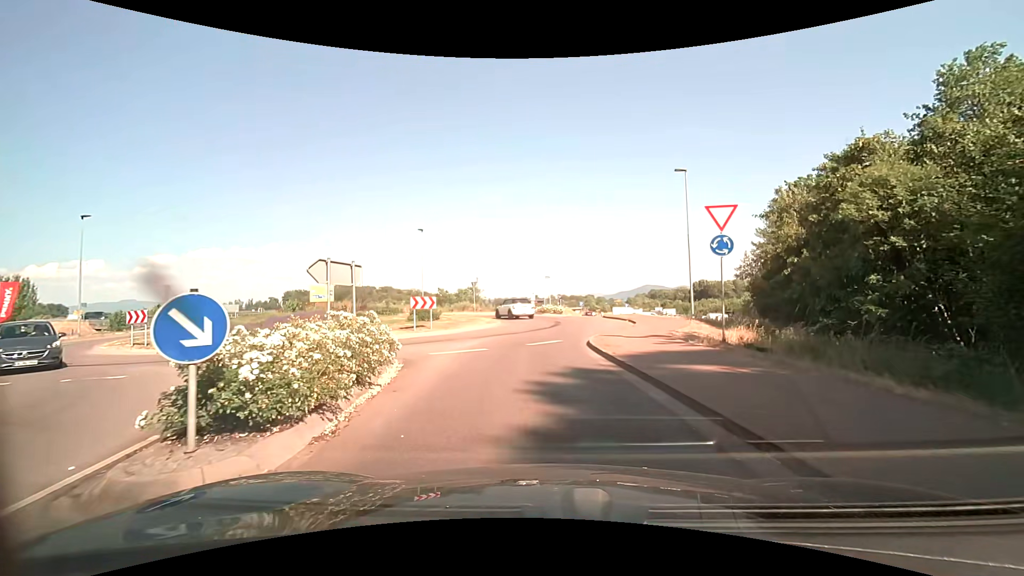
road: tertiary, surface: asphalt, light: Day
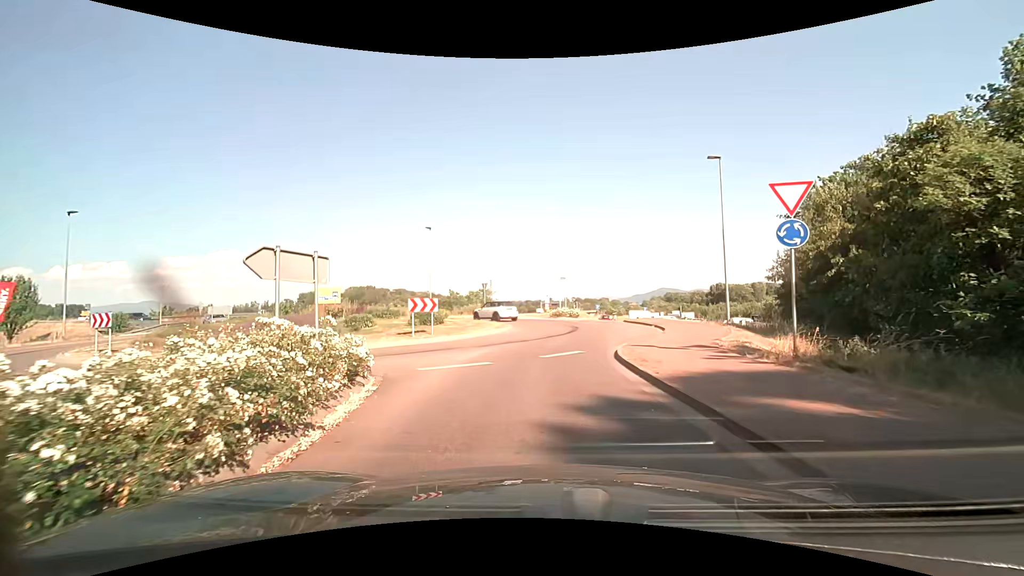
(0.0, +2.7) m; -2°
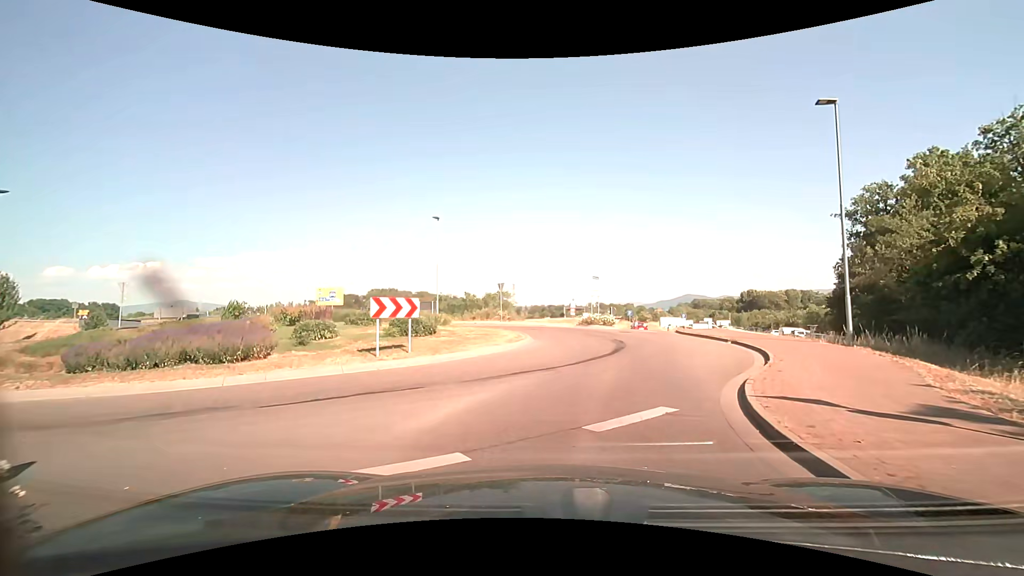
(-0.2, +6.9) m; -2°
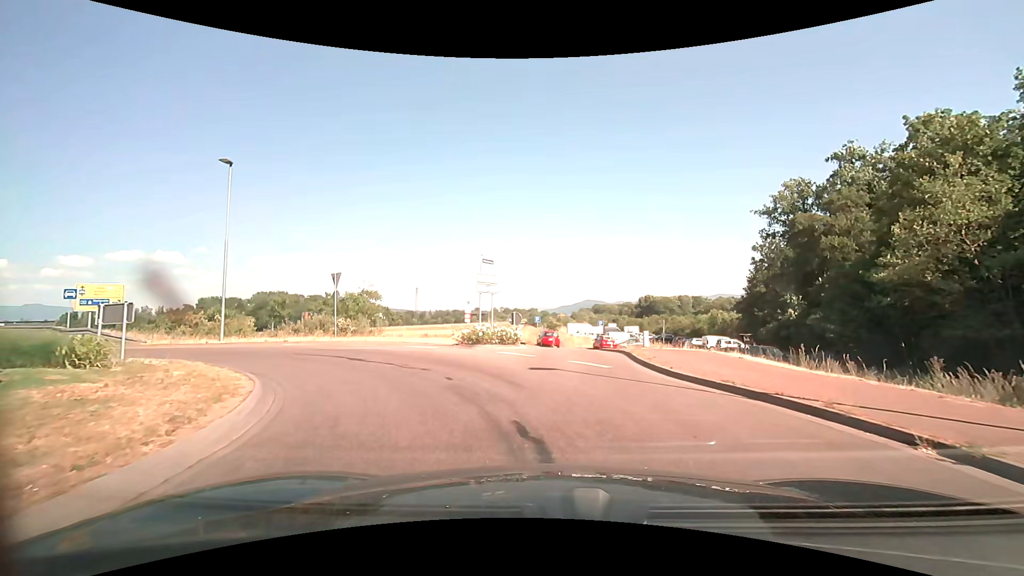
(+1.7, +14.2) m; +12°
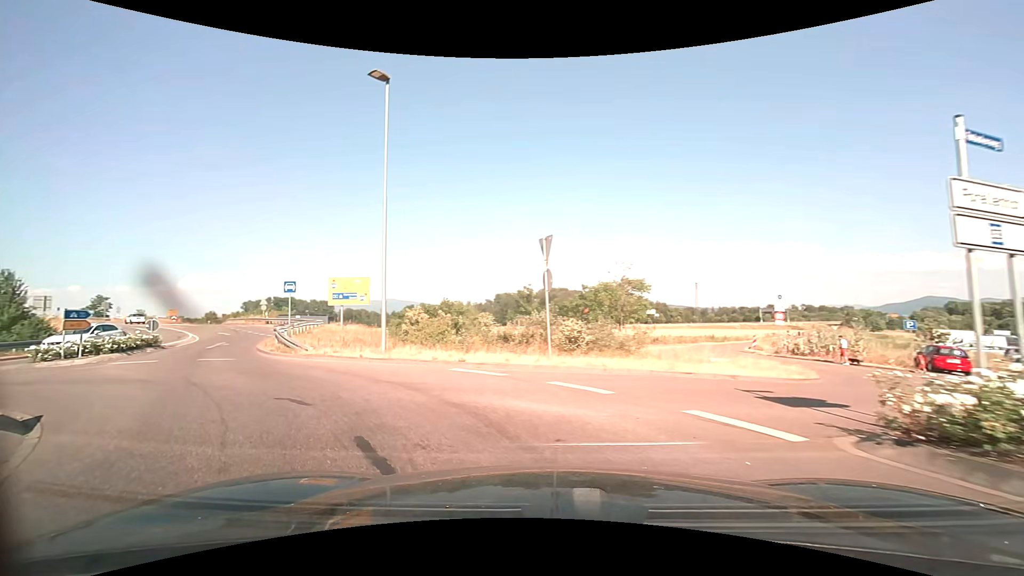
(-2.6, +11.7) m; -34°
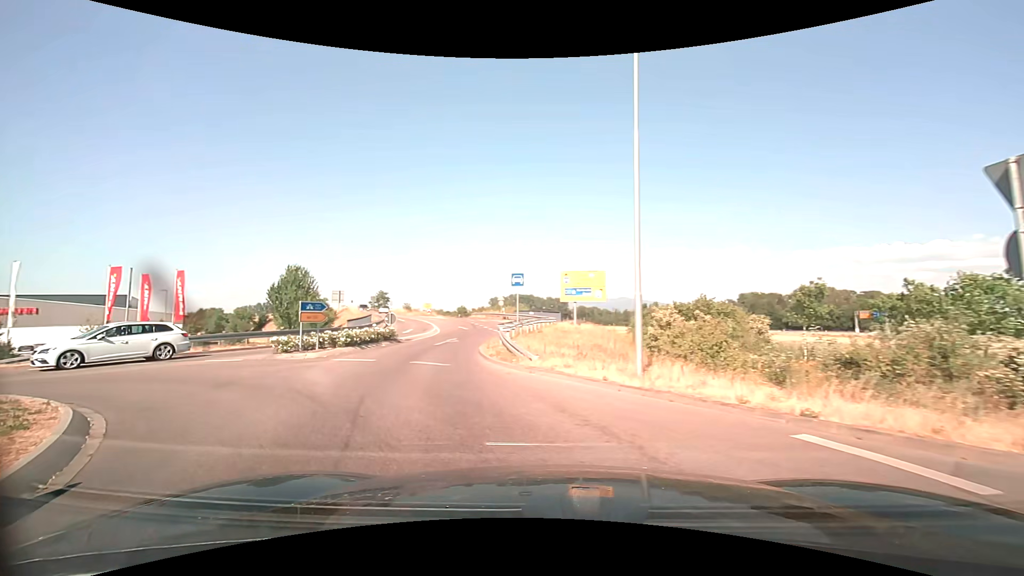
(-1.2, +5.1) m; -26°
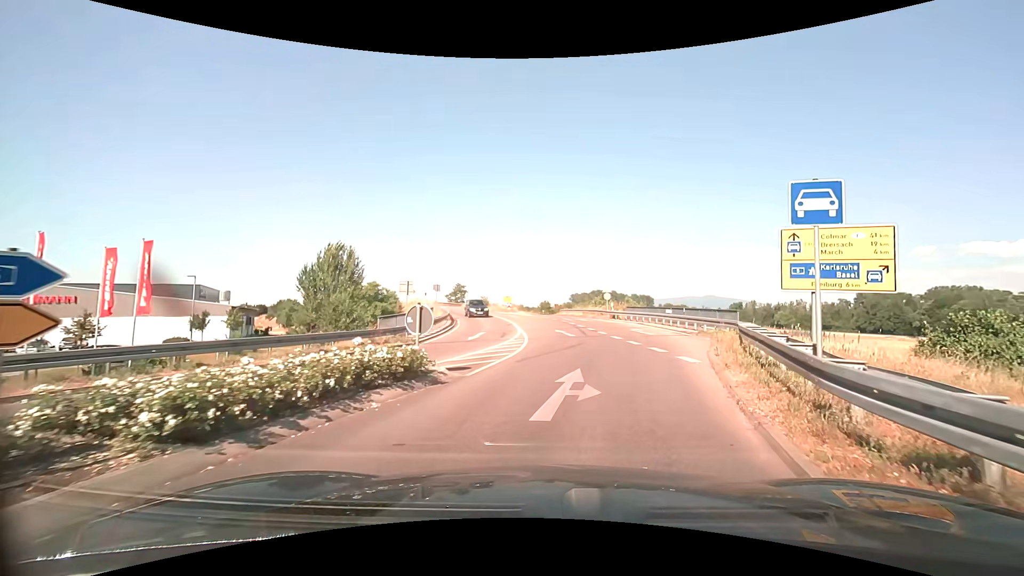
(-2.9, +14.9) m; -8°
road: trunk_link
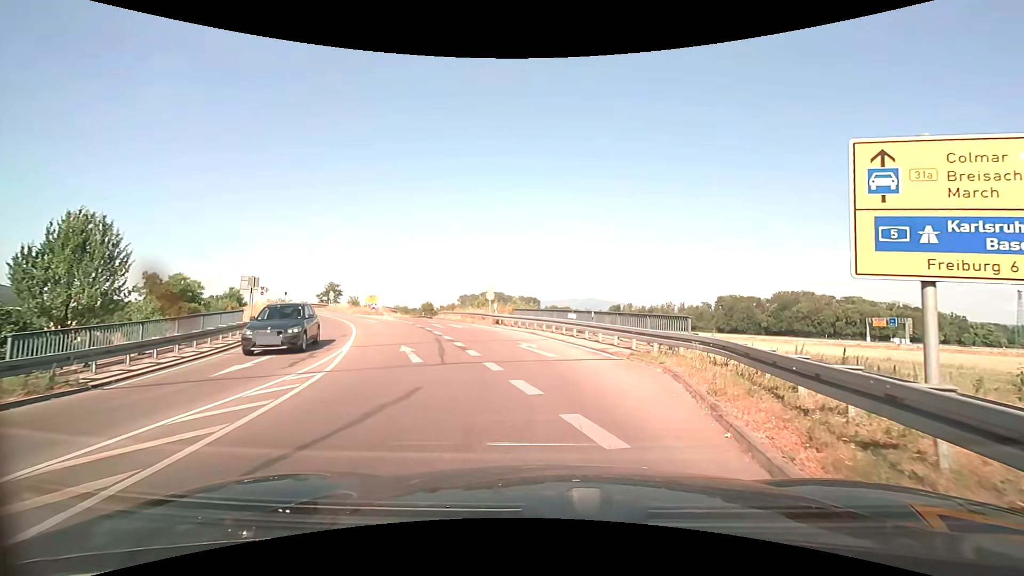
(+1.3, +9.8) m; +13°
(0, +10) (-2, +20) (-5, +29) (-9, +39) (-12, +48) (-15, +58) (-16, +68) (-17, +77) (-17, +87) (-16, +97) m
